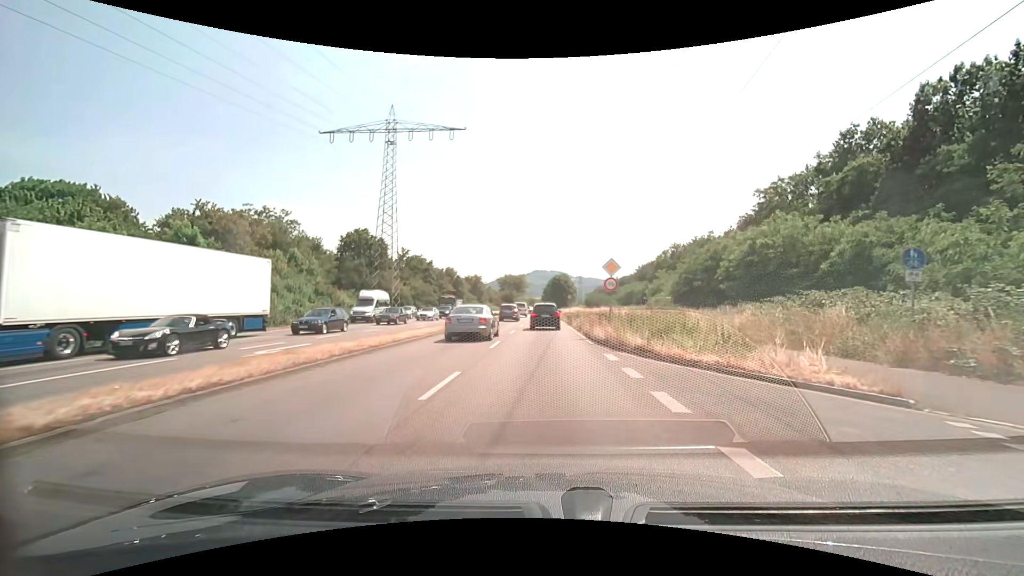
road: primary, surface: asphalt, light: Day
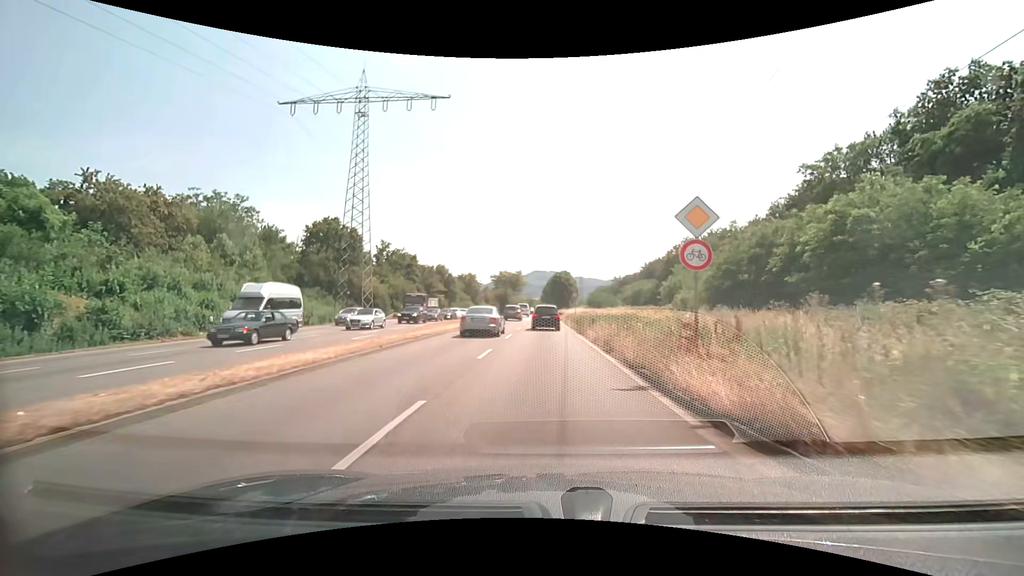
(0.0, +12.2) m; 0°
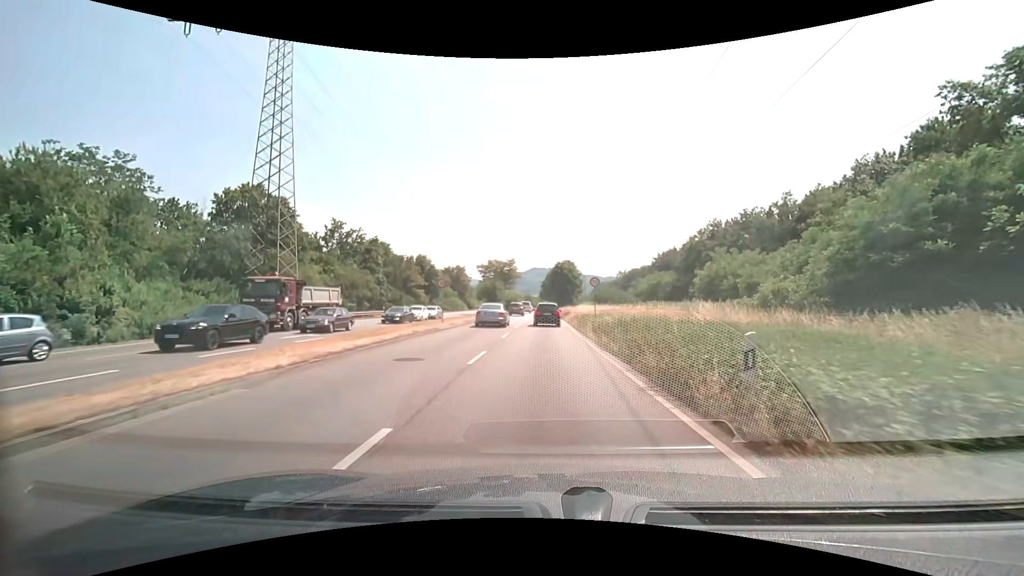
(+0.1, +19.9) m; 0°
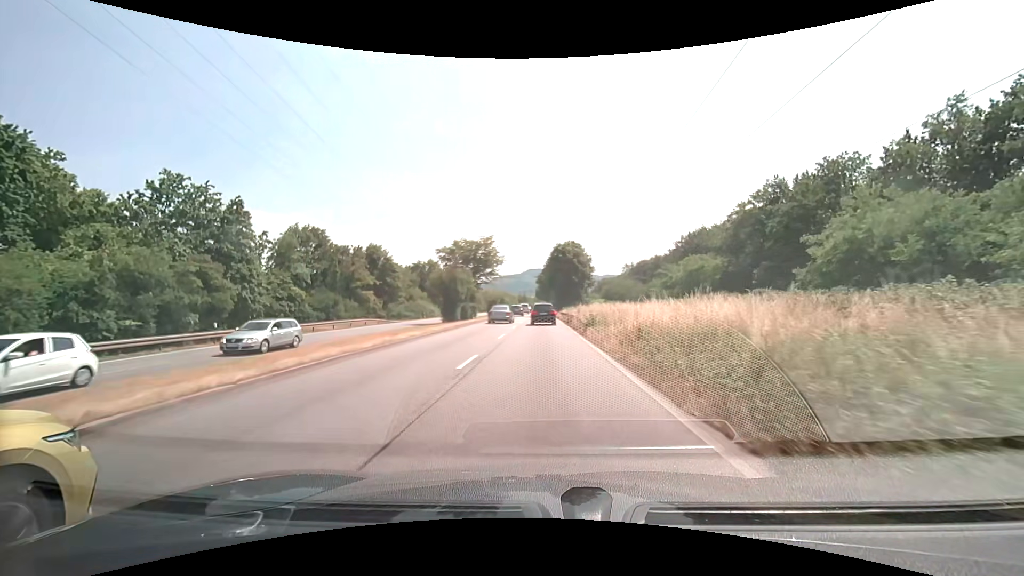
(+0.2, +29.3) m; 0°
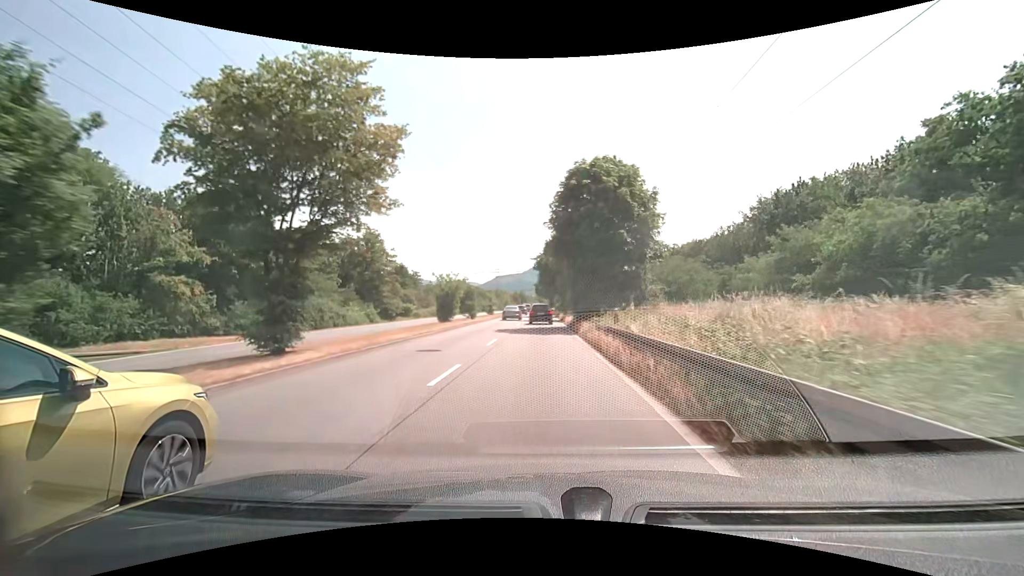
(0.0, +40.0) m; 0°
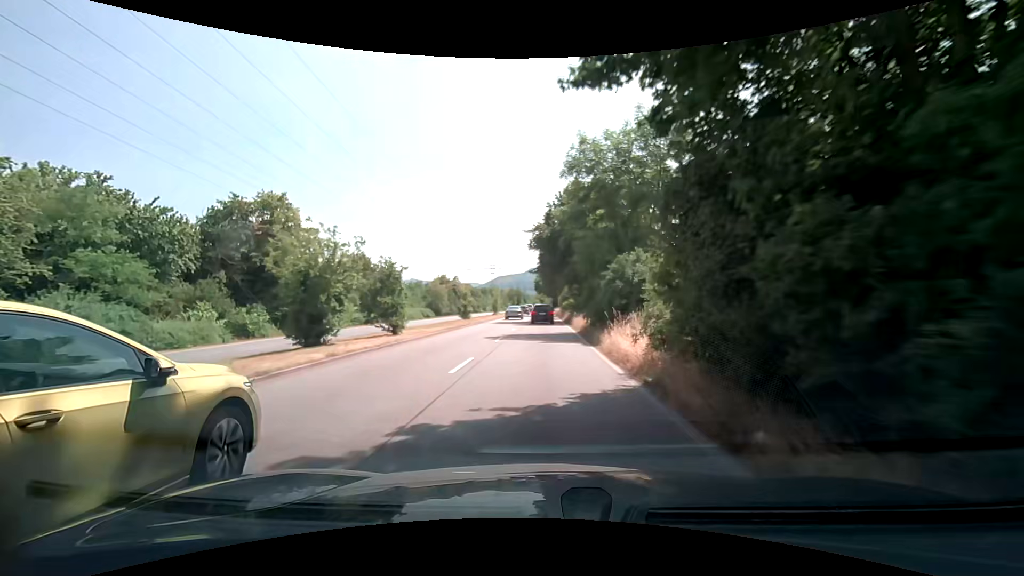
(-0.1, +25.5) m; 0°
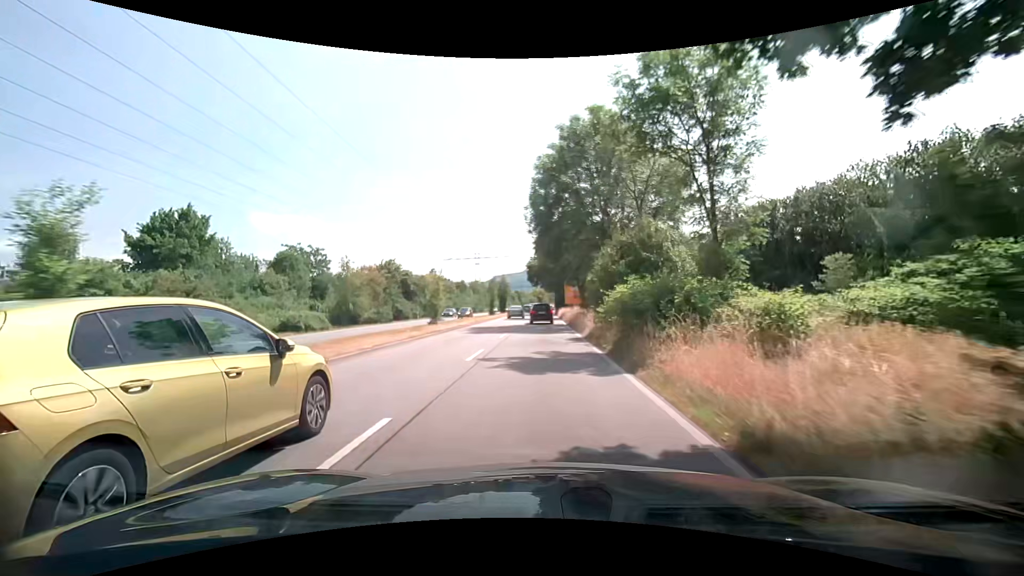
(0.0, +43.5) m; 0°
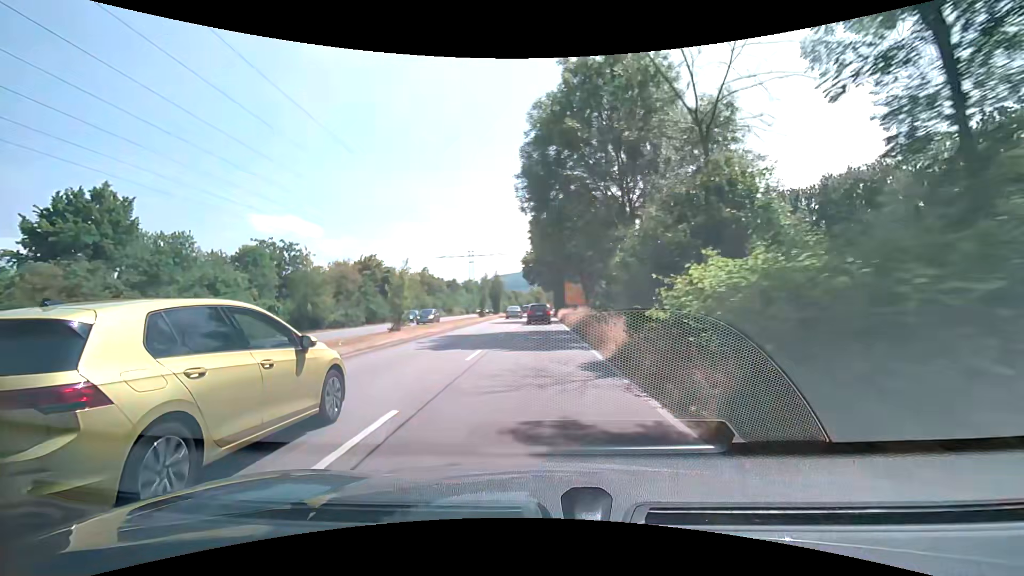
(0.0, +8.6) m; +1°
(0, +10) (0, +20) (0, +30) (0, +40) (0, +50) (0, +60) (0, +70) (0, +80) (0, +90) (0, +100) m
